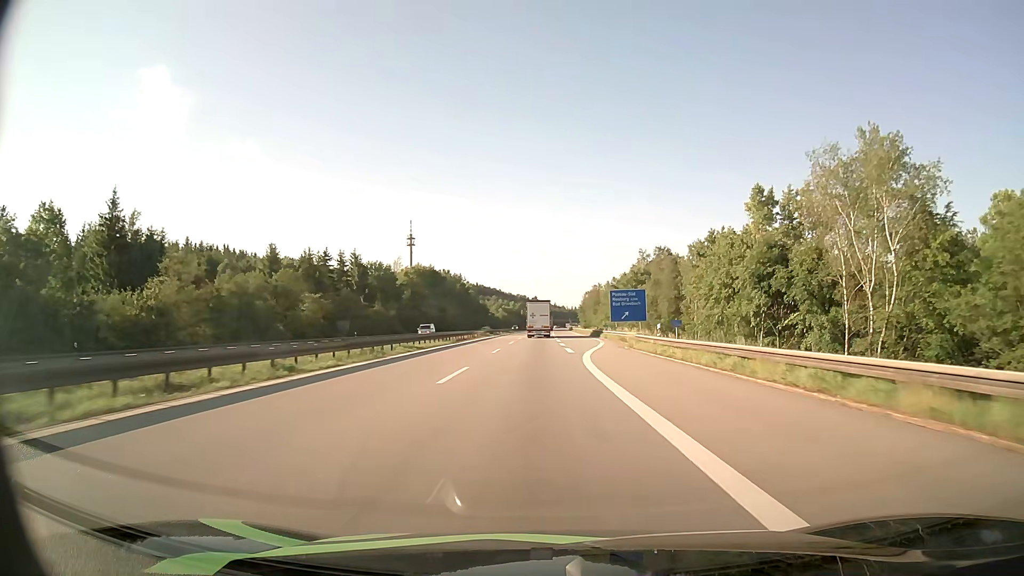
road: motorway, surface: asphalt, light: Day
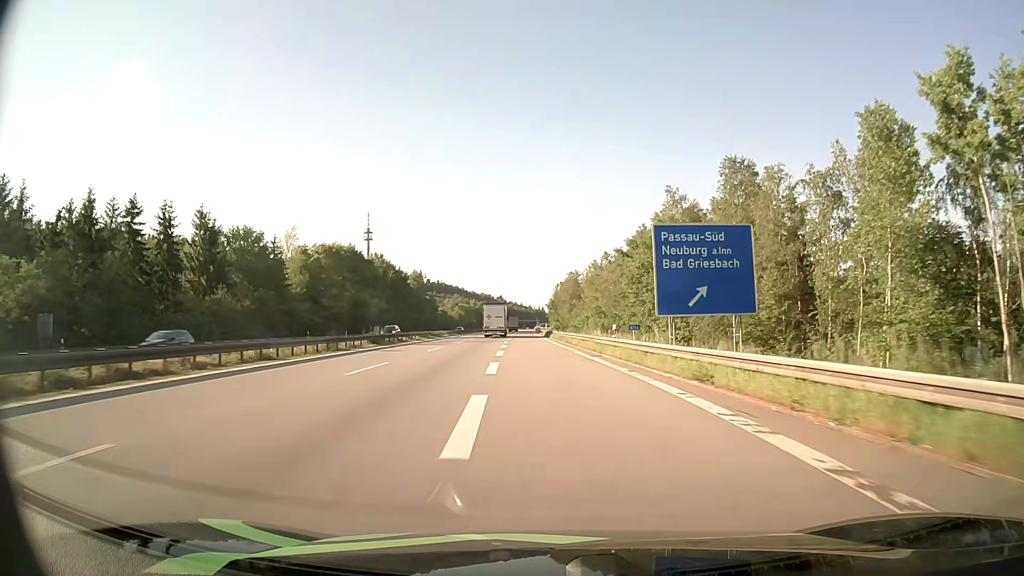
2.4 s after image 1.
(+1.5, +51.3) m; +3°
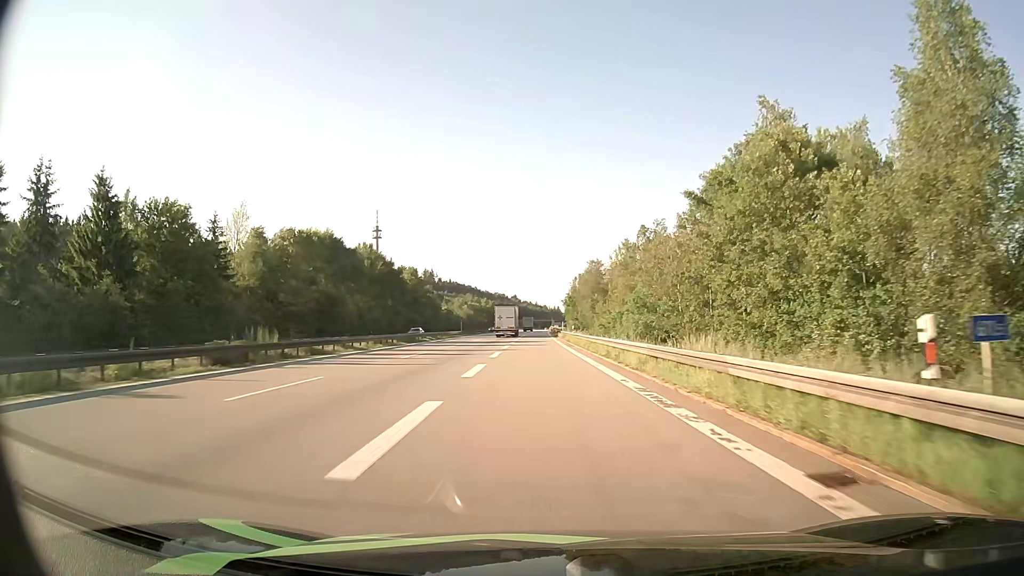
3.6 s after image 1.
(-0.2, +24.8) m; -1°
